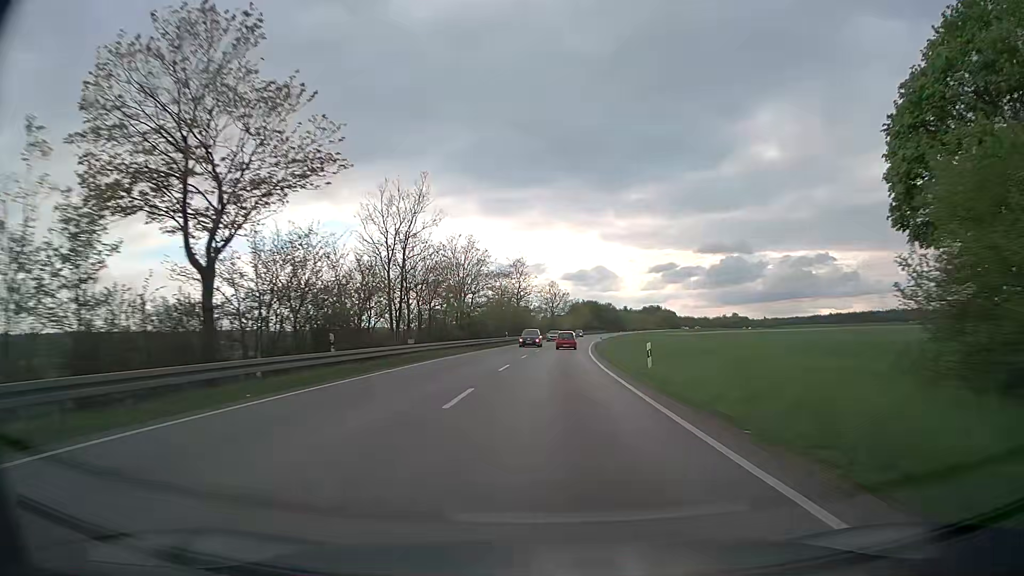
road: trunk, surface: asphalt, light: Day
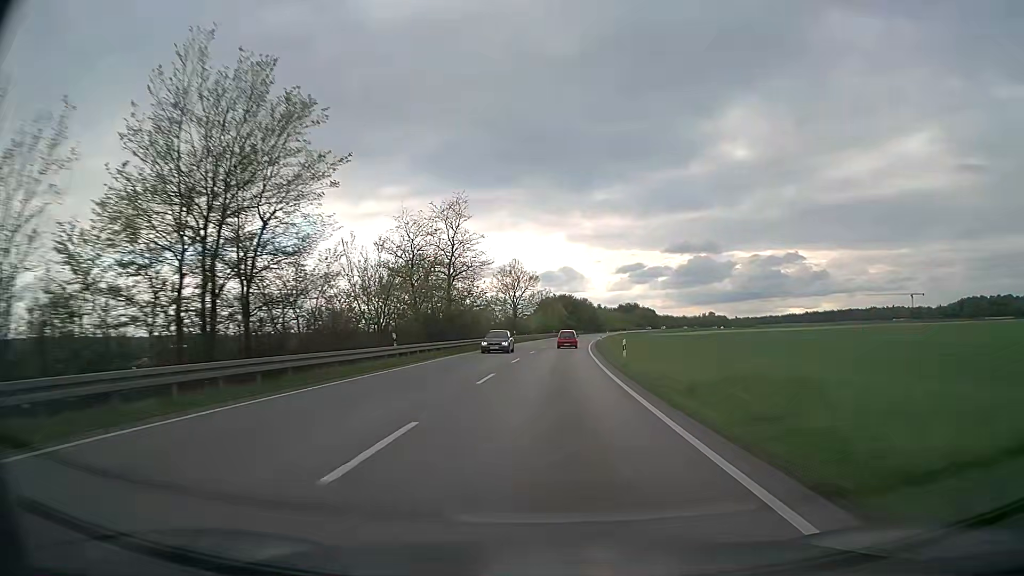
(+1.2, +42.0) m; +3°
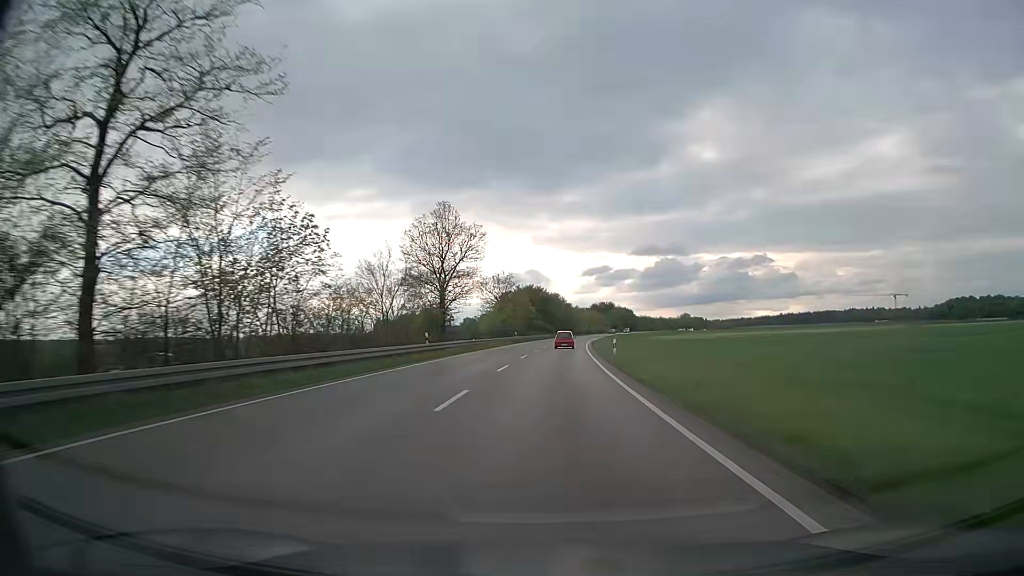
(+1.0, +42.4) m; +3°
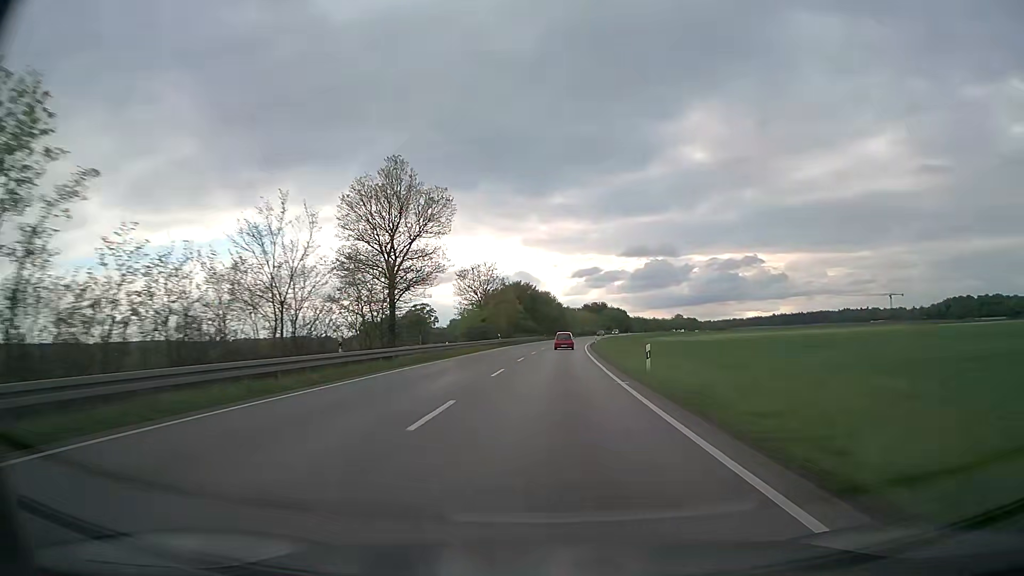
(+0.1, +14.3) m; +1°
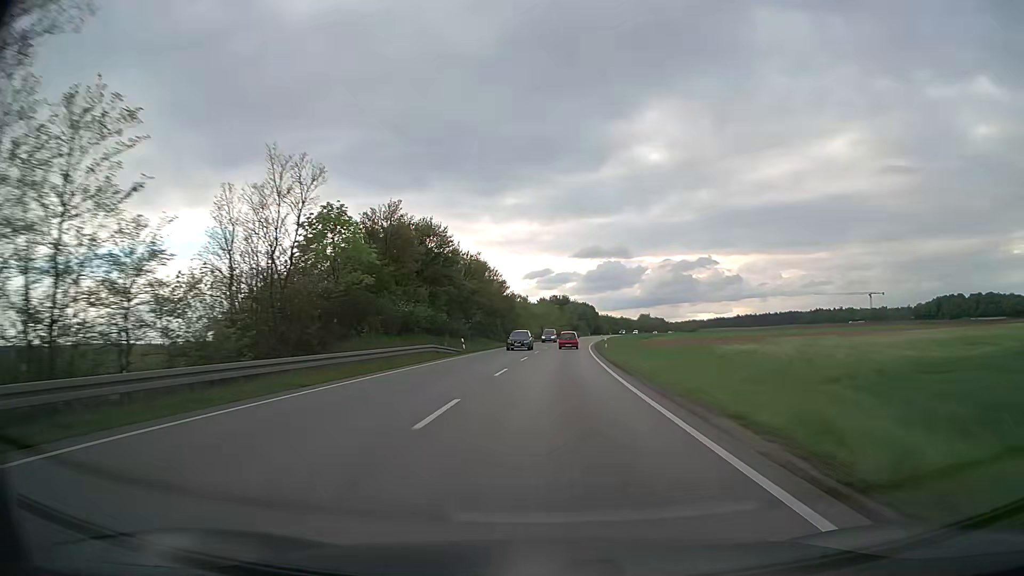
(+2.7, +72.0) m; +4°
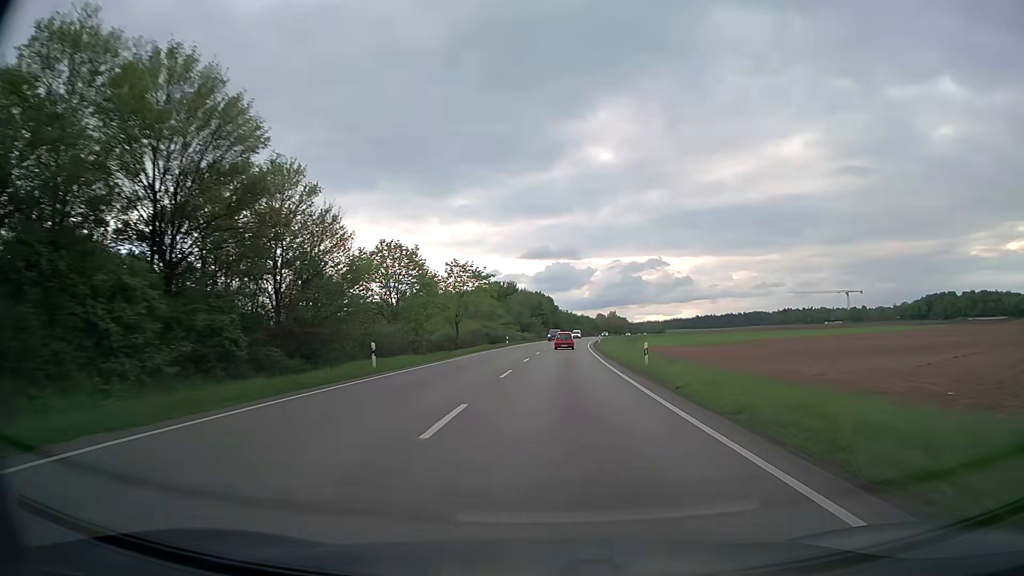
(+2.9, +72.8) m; +4°
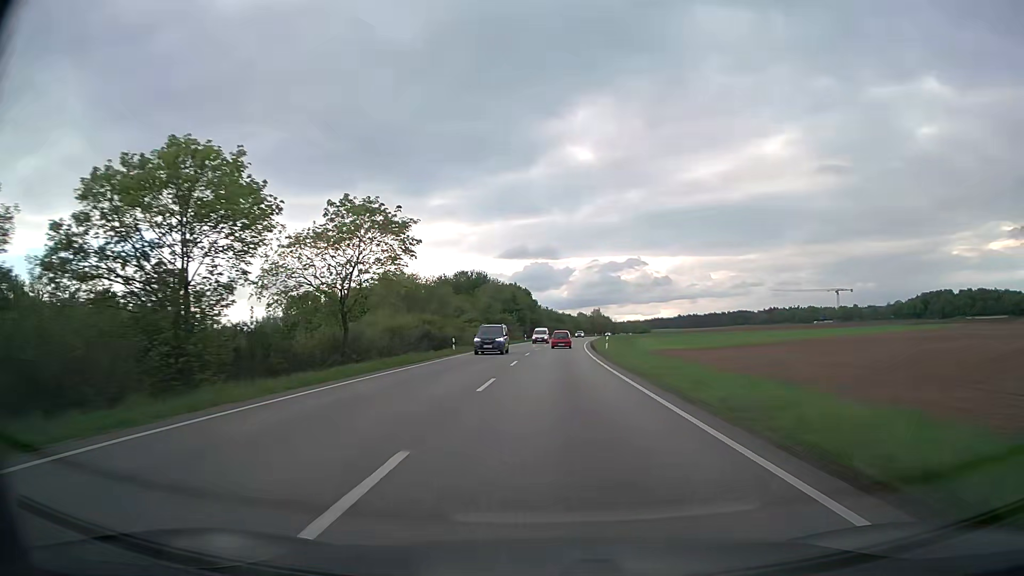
(+0.5, +29.2) m; +2°
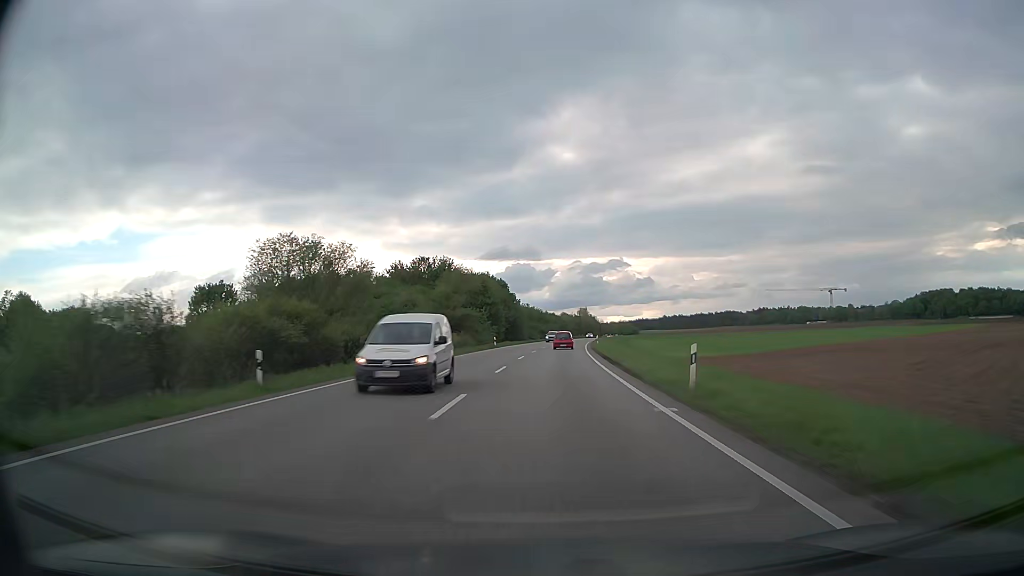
(+0.3, +29.0) m; +1°
(0, +10) (0, +20) (0, +30) (+1, +40) (+1, +50) (+2, +60) (+2, +70) (+3, +80) (+4, +90) (+5, +100) m
